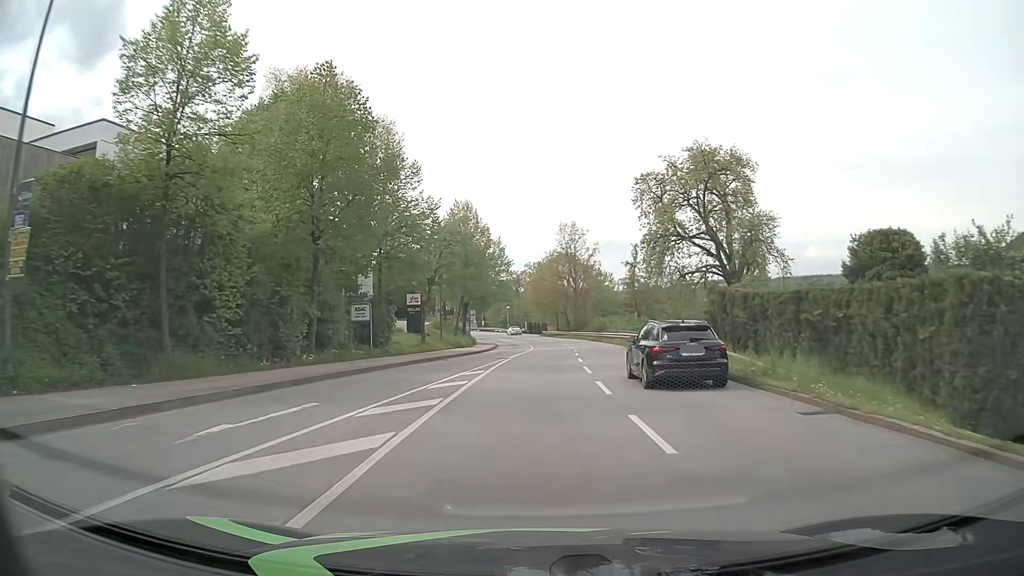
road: tertiary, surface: asphalt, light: Day
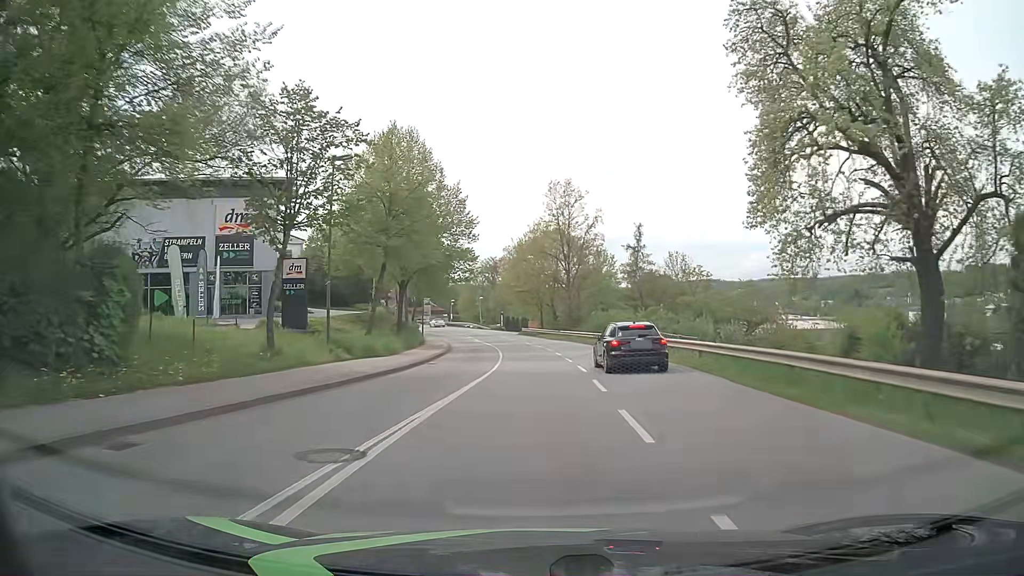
(+0.3, +23.4) m; +2°
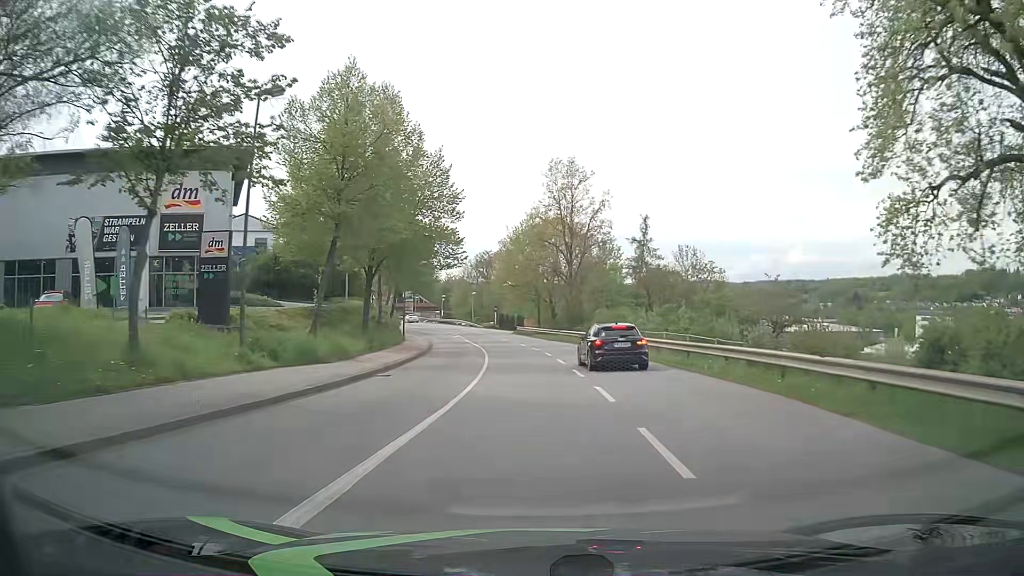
(0.0, +7.8) m; 0°
(0, +10) (0, +20) (-1, +30) (-2, +40) (-3, +50) (-5, +60) (-6, +70) (-9, +79) (-12, +89) (-15, +98) m
